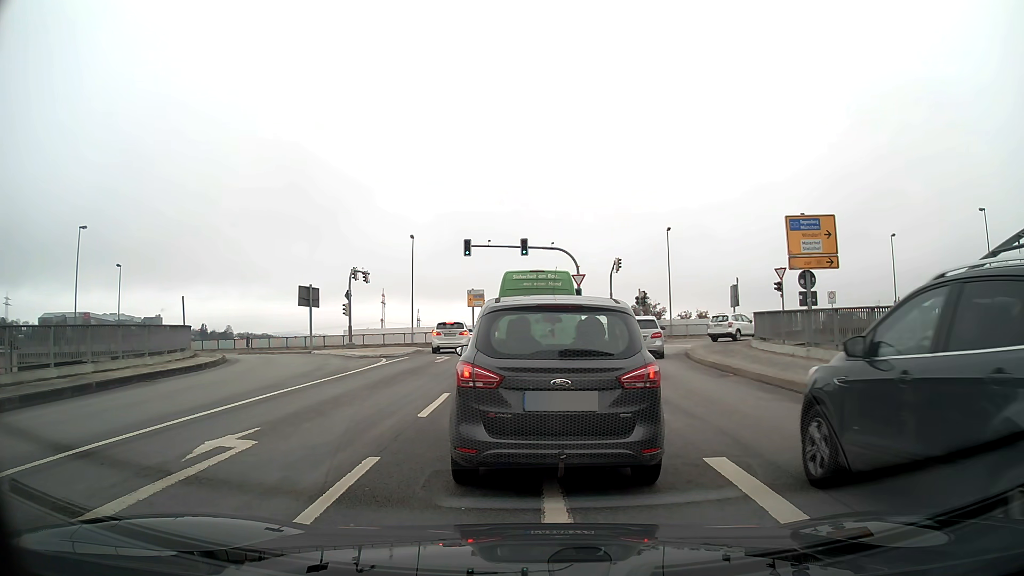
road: primary_link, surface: asphalt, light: Day
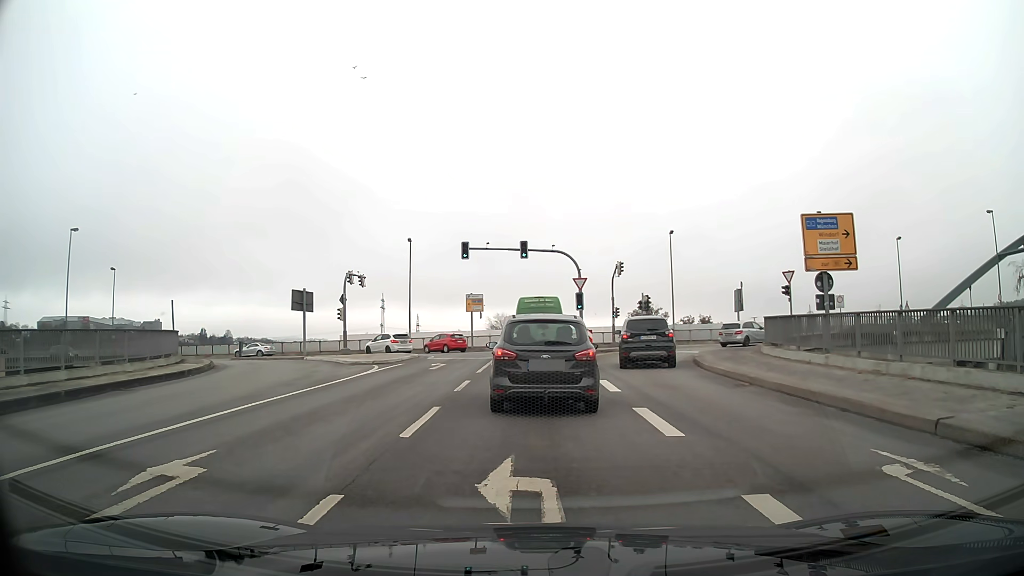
(0.0, +1.4) m; 0°
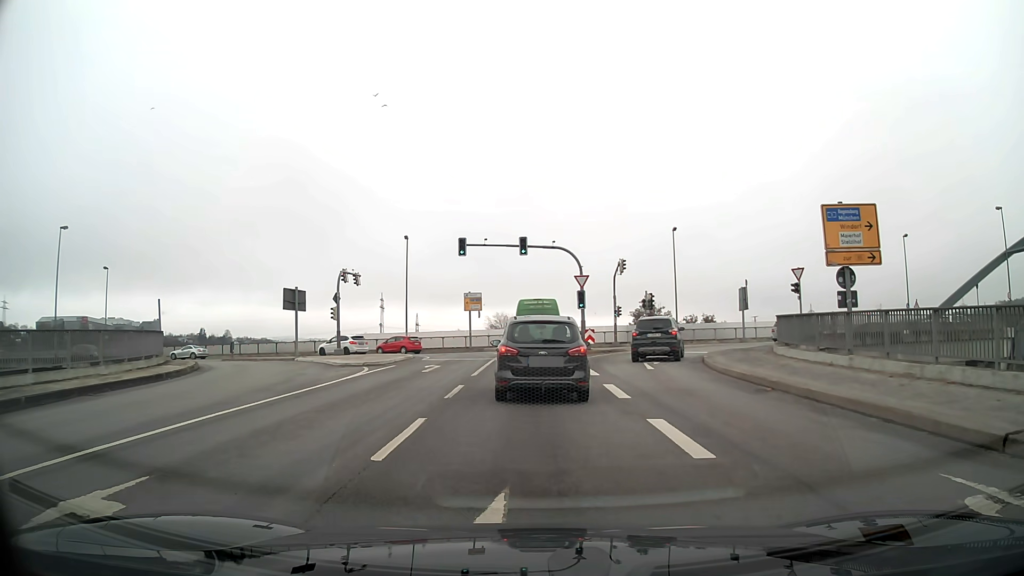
(0.0, +1.6) m; 0°
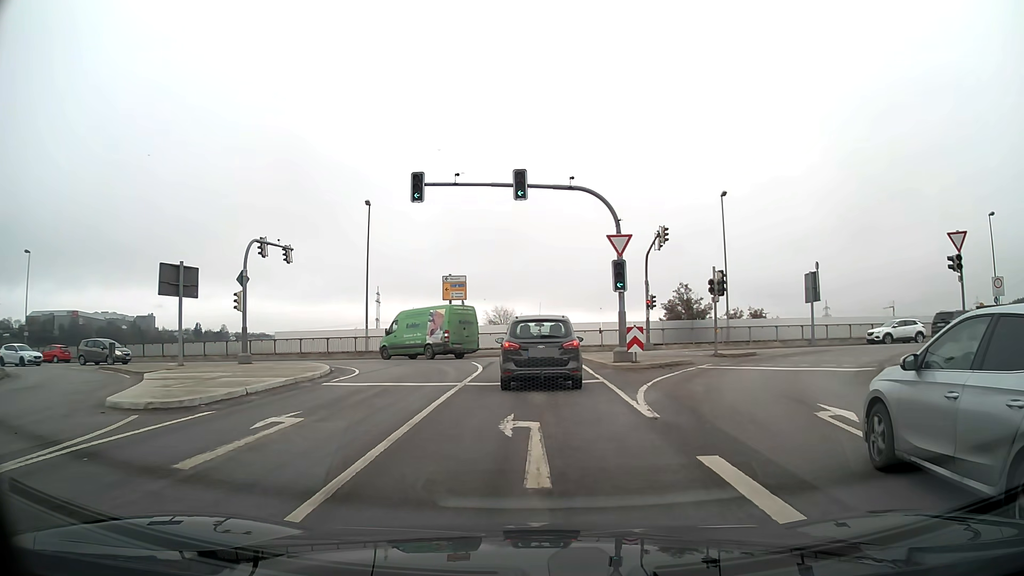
(-0.1, +15.5) m; 0°
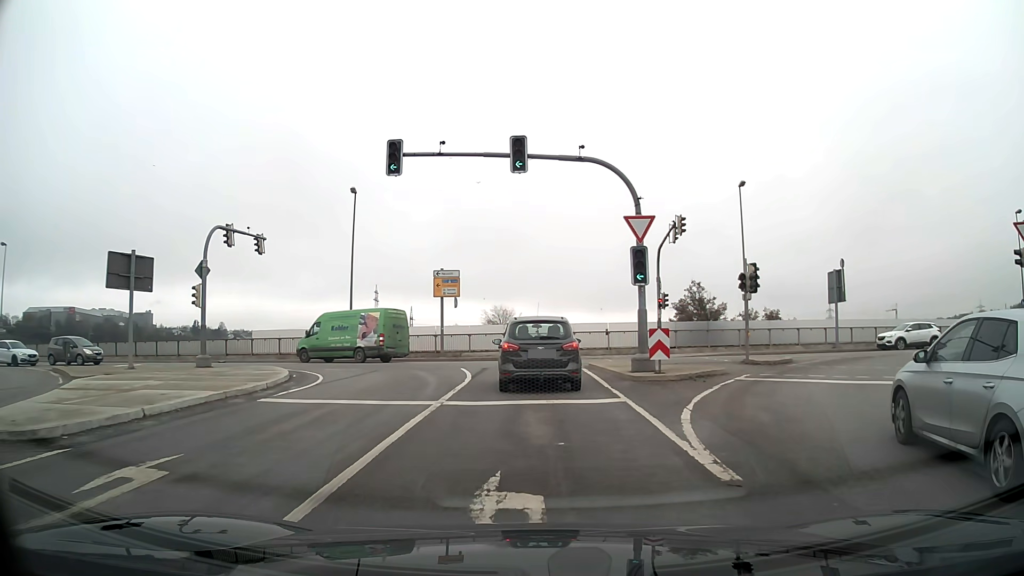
(0.0, +4.0) m; 0°
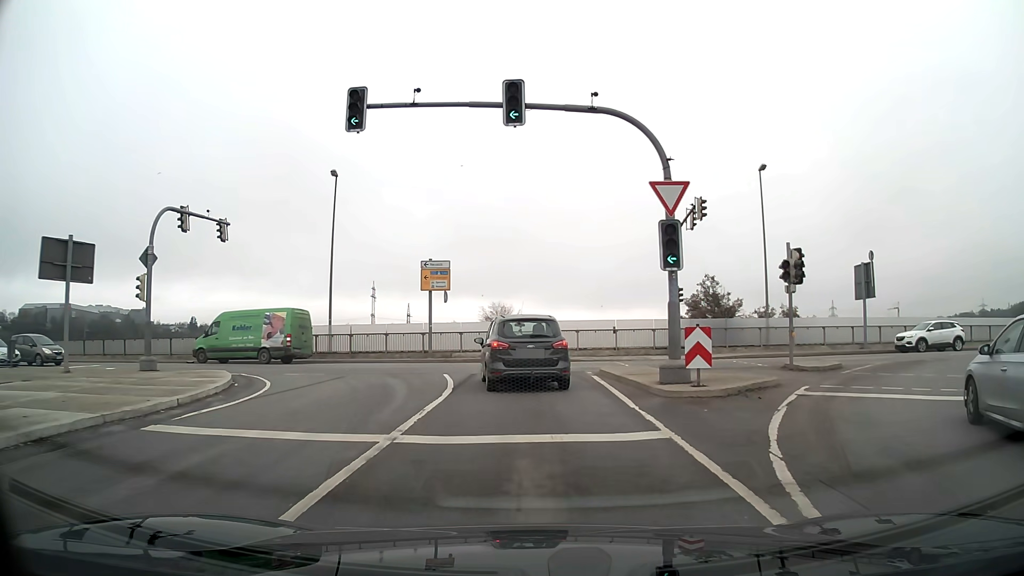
(0.0, +4.1) m; 0°
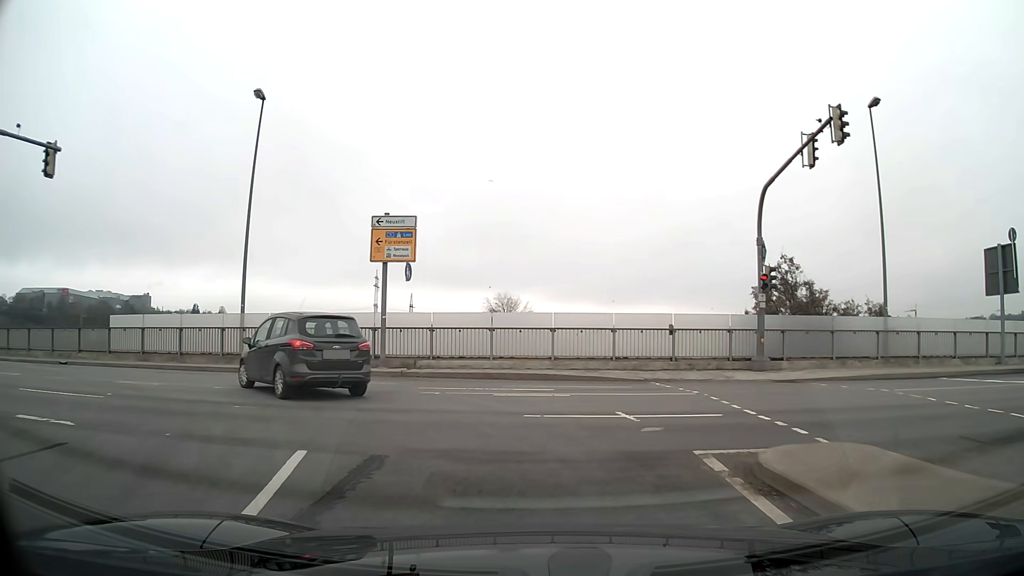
(-0.1, +12.5) m; -1°
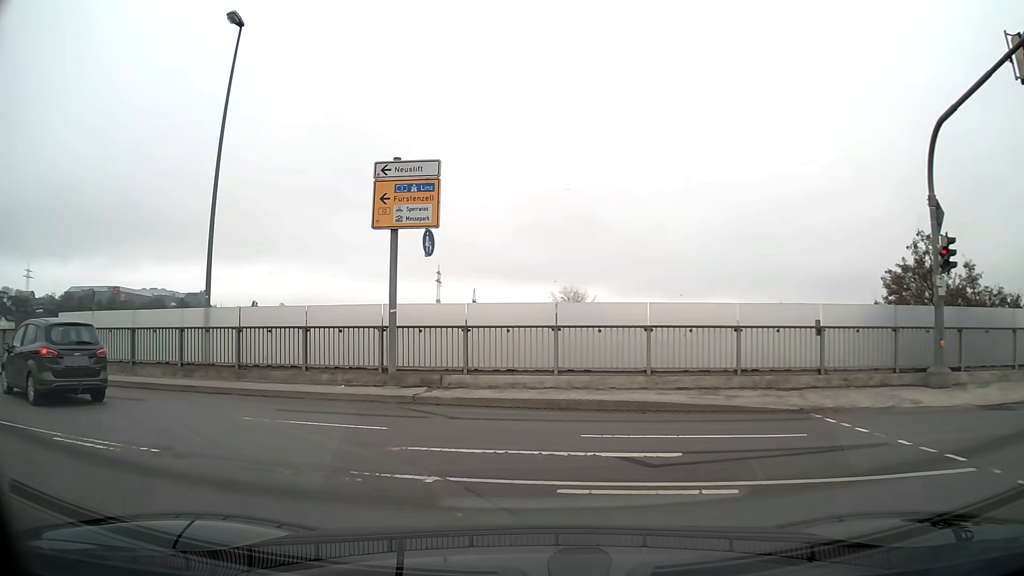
(-0.4, +7.3) m; -9°
(-3, +9) (-12, +14) (-22, +17) (-31, +19) (-41, +22) (-50, +25) (-60, +29) (-69, +32) (-79, +36) (-88, +39) m
